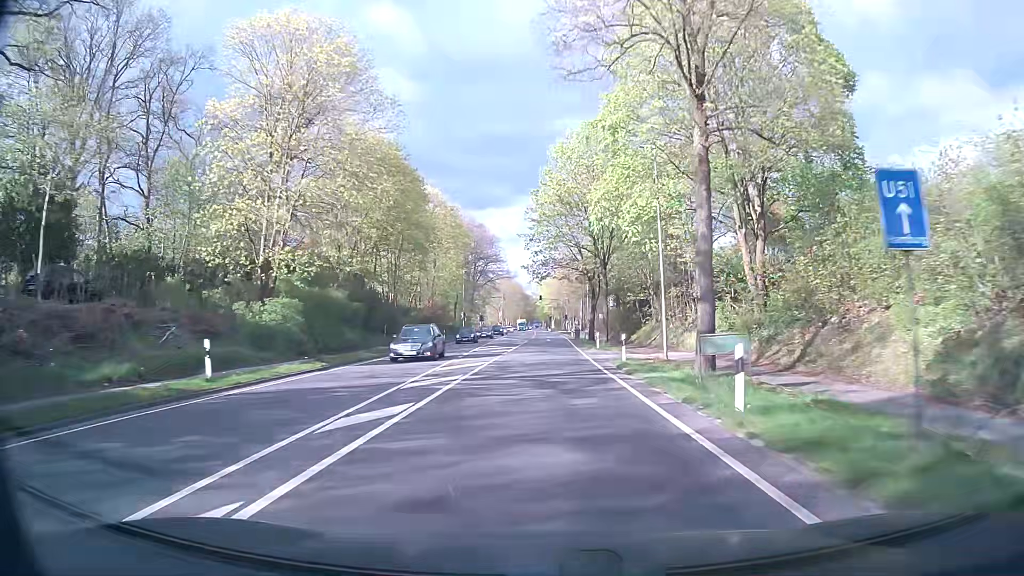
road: primary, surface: asphalt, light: Day
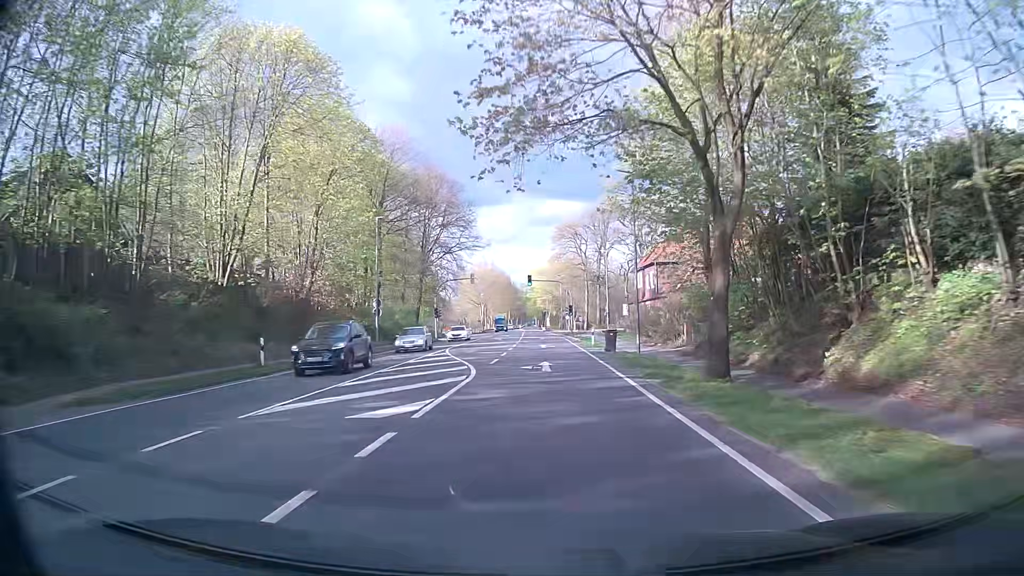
(+0.3, +43.0) m; 0°
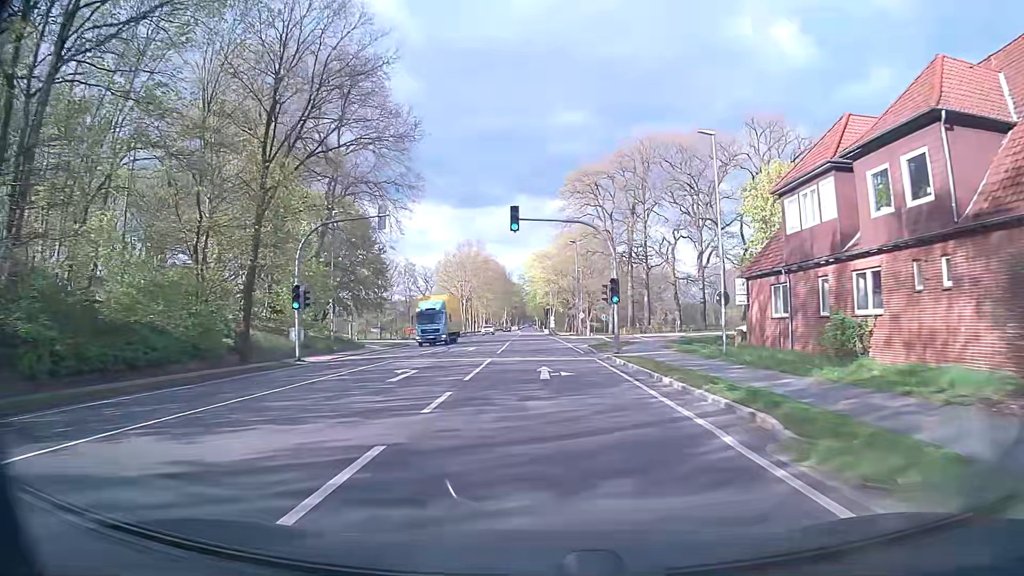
(+0.2, +43.0) m; 0°
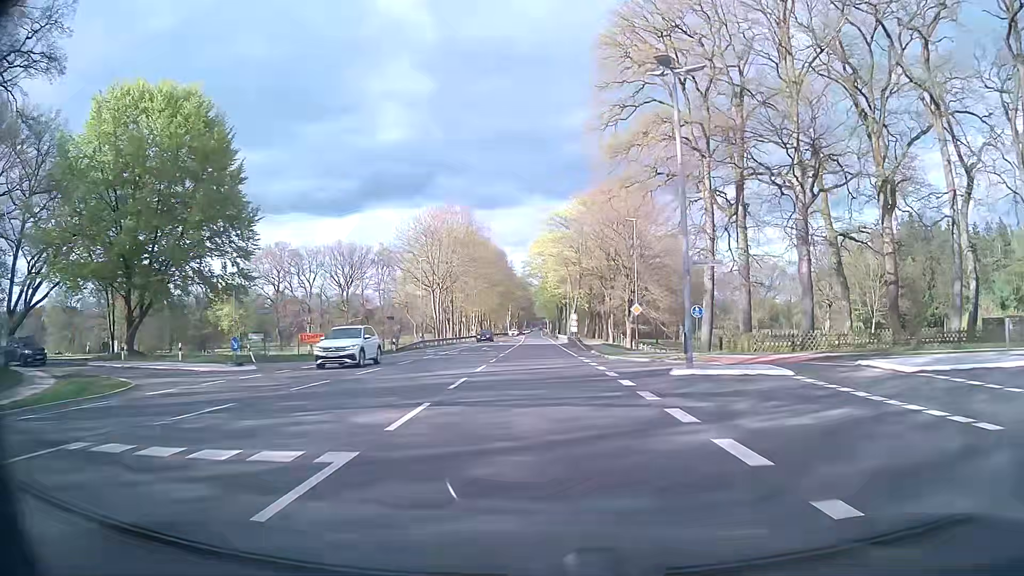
(-0.3, +43.0) m; -1°
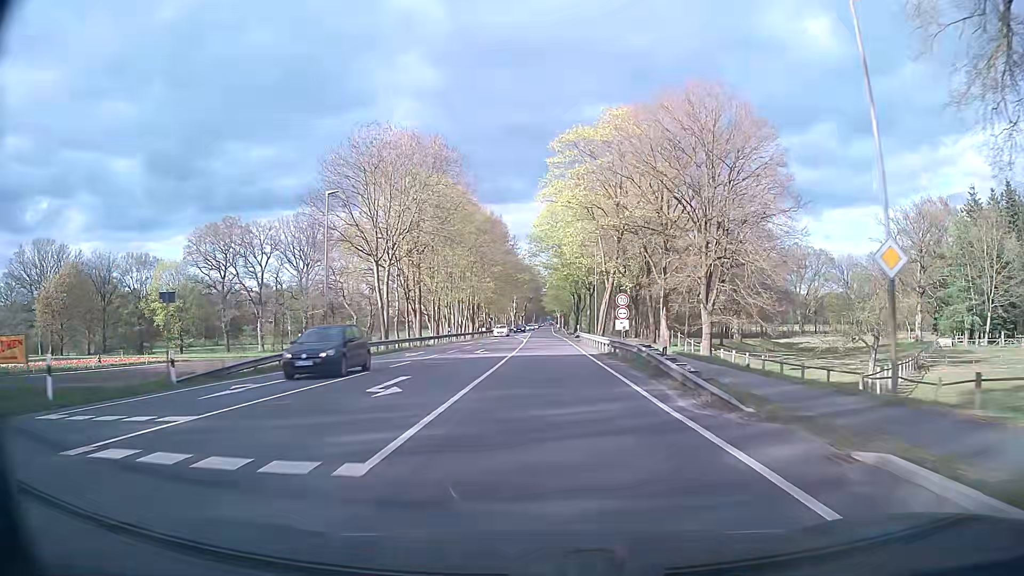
(-0.2, +32.2) m; 0°
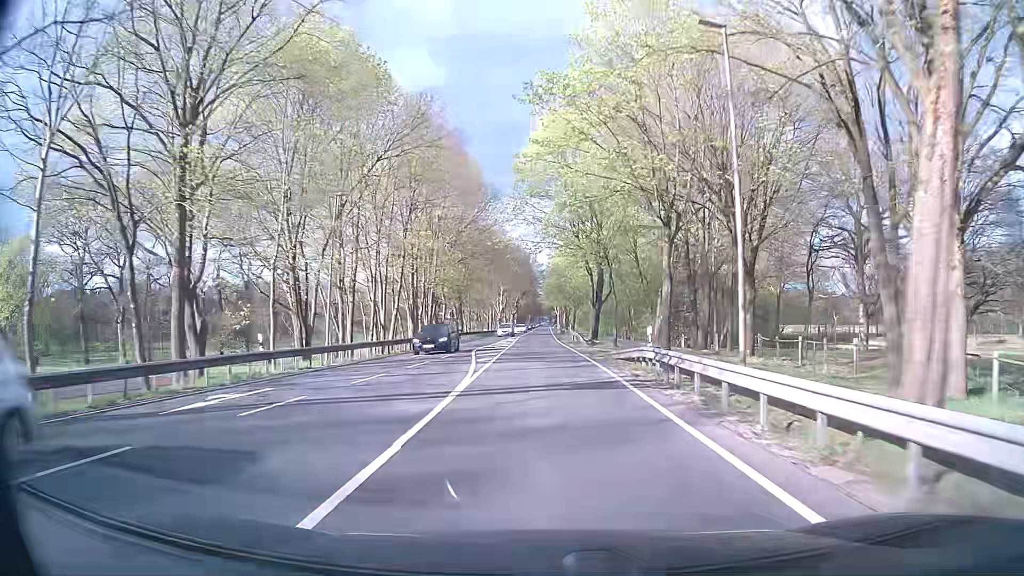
(0.0, +43.0) m; 0°
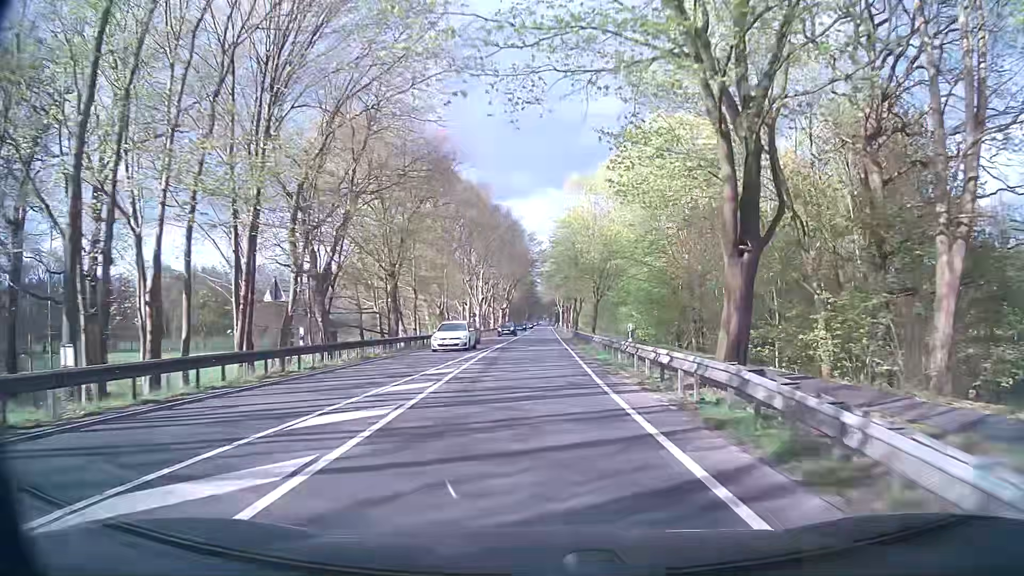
(-0.1, +42.9) m; 0°
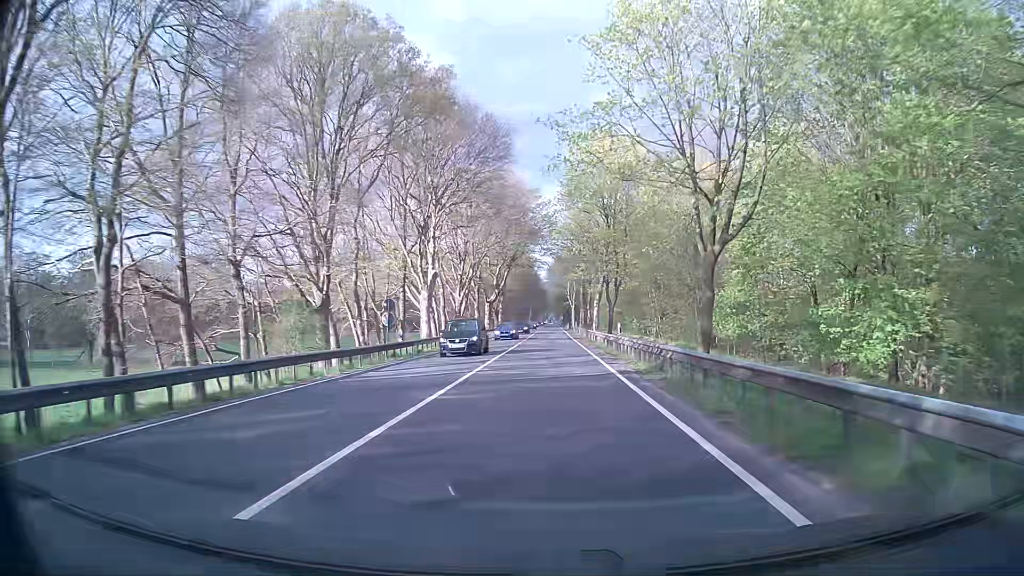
(-0.5, +42.9) m; -1°
(0, +10) (0, +20) (0, +30) (0, +40) (0, +50) (0, +60) (+1, +70) (+1, +80) (+1, +90) (+1, +100) m
